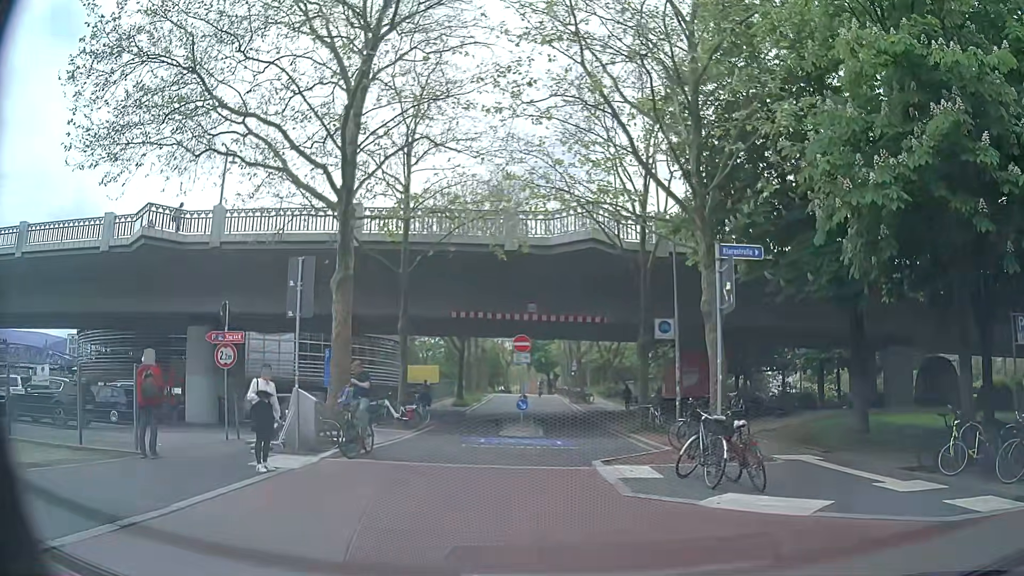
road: residential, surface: asphalt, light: Day
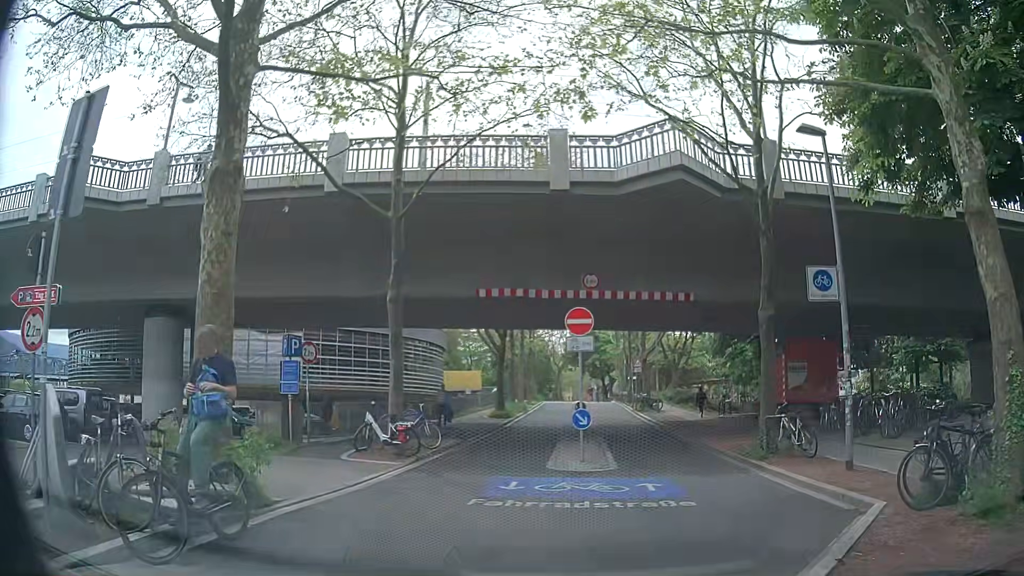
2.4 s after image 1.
(0.0, +8.6) m; -3°
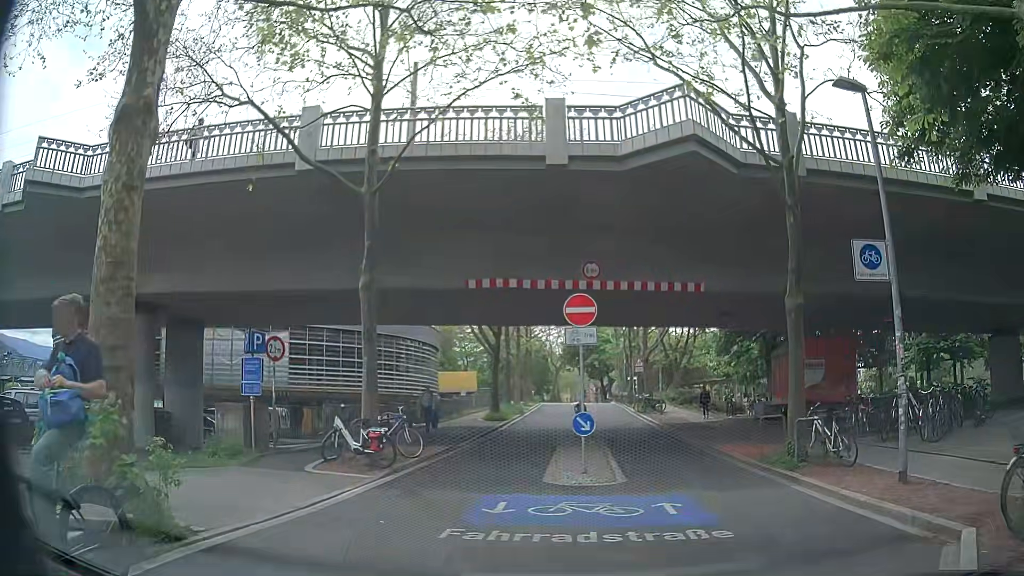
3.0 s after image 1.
(+0.1, +2.0) m; +2°
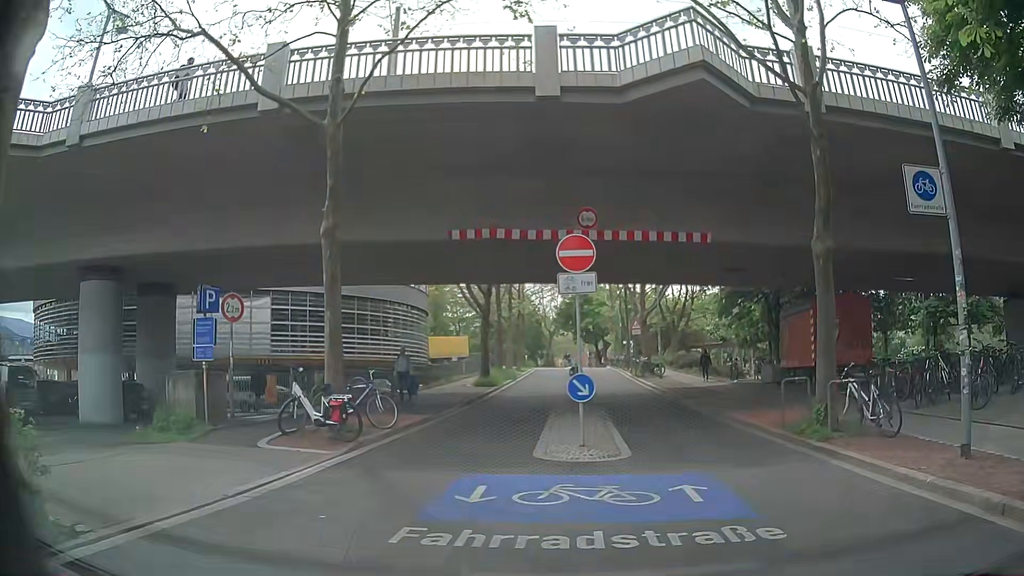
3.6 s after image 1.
(0.0, +1.8) m; +1°
